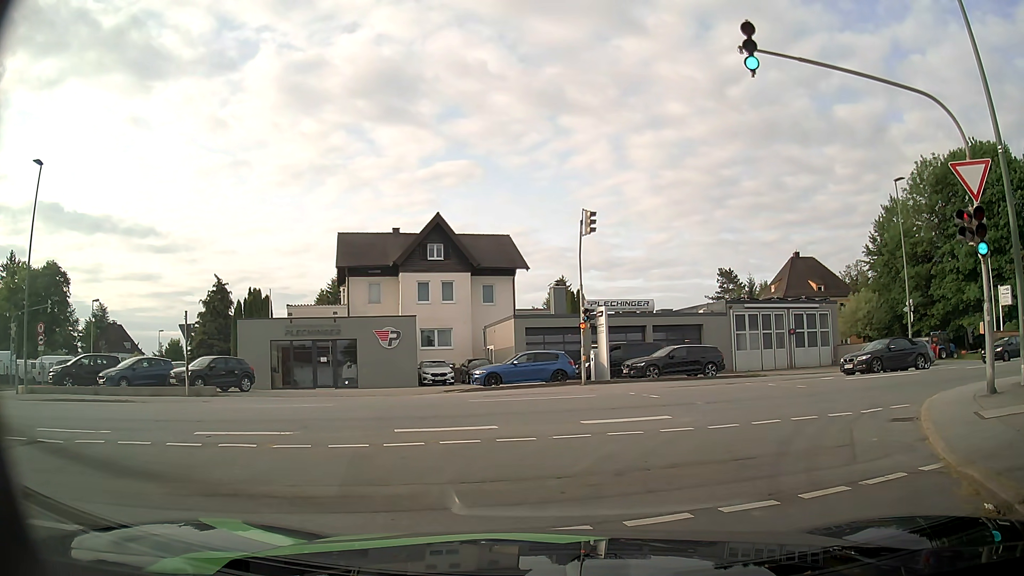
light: Day
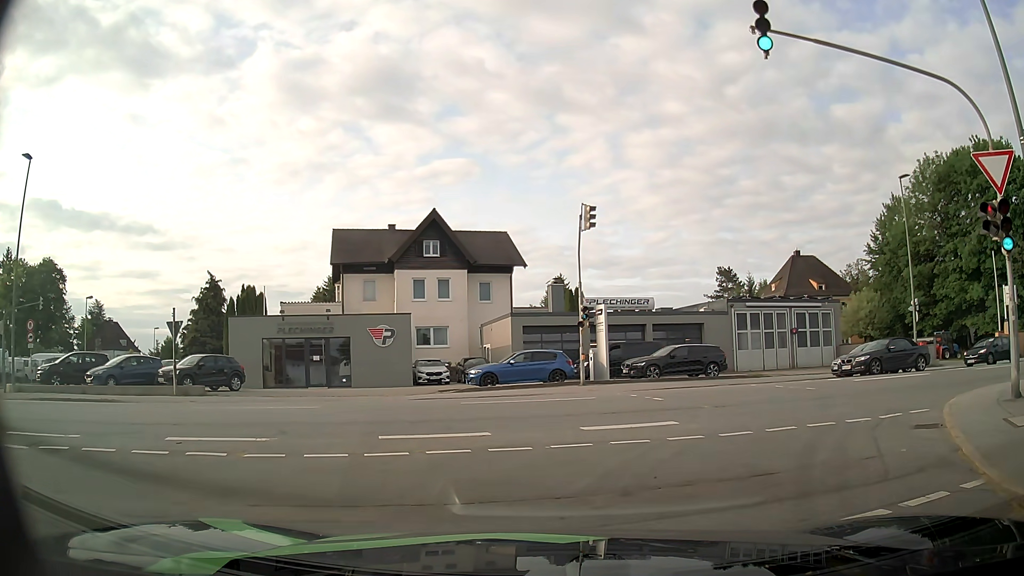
(0.0, +0.8) m; -1°
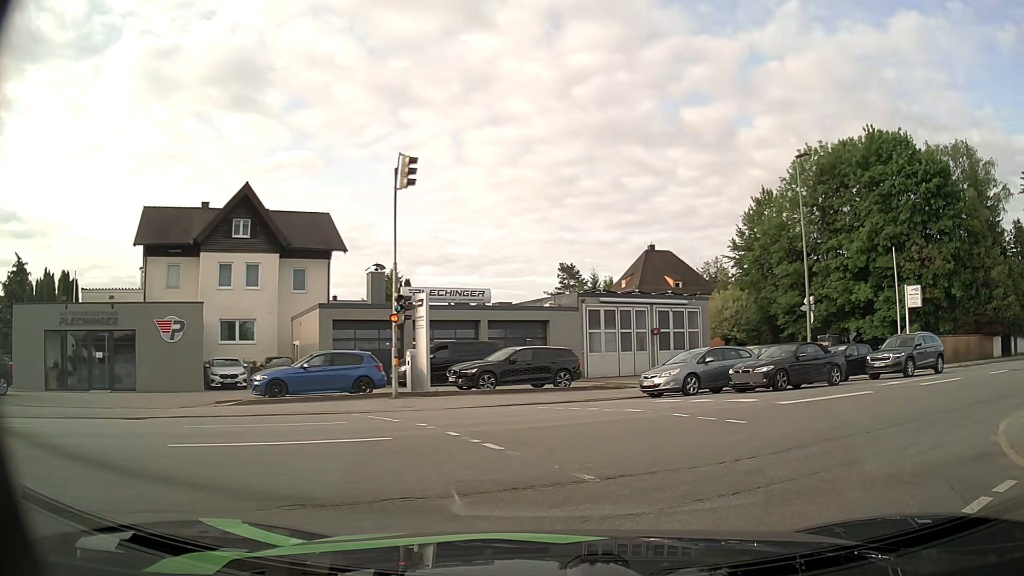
(+0.8, +6.3) m; +16°
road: residential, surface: asphalt
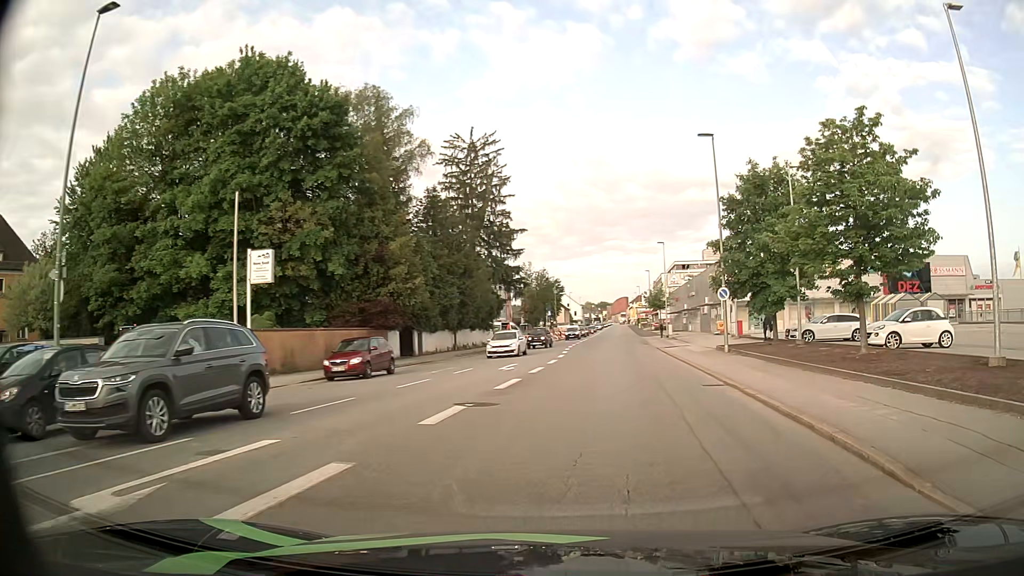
(+7.3, +13.3) m; +54°
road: tertiary
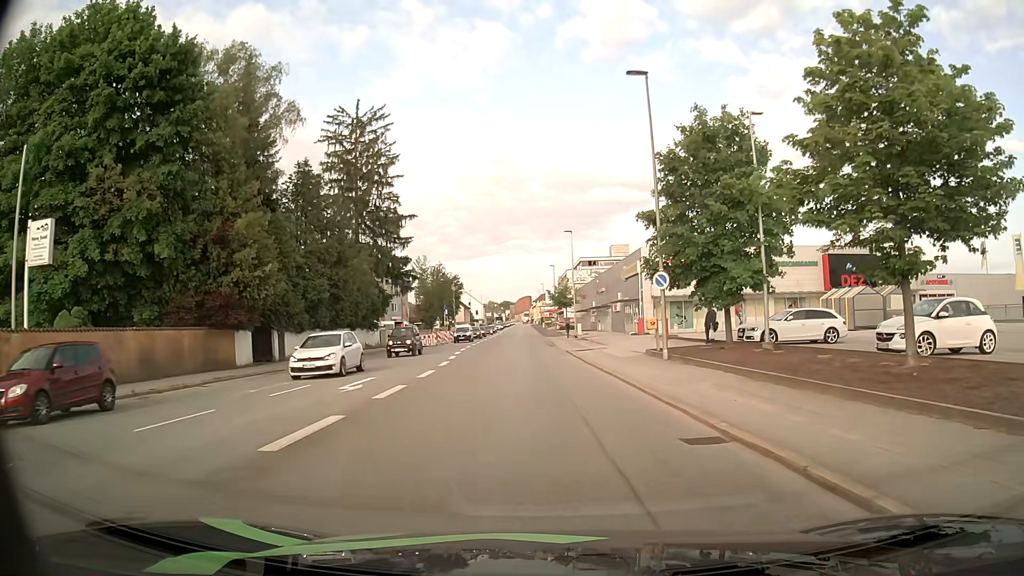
(+0.7, +8.2) m; +8°
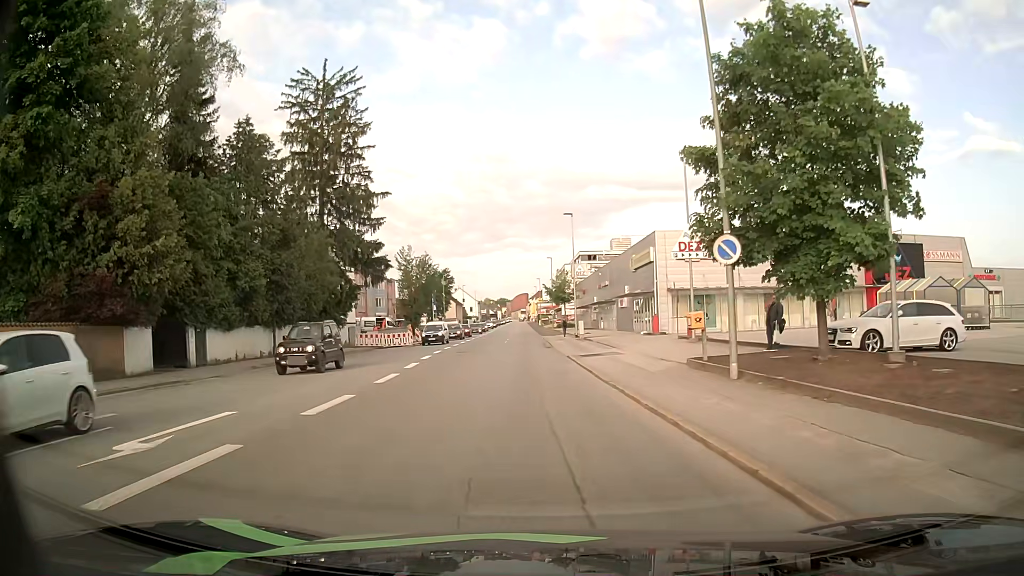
(0.0, +9.1) m; 0°
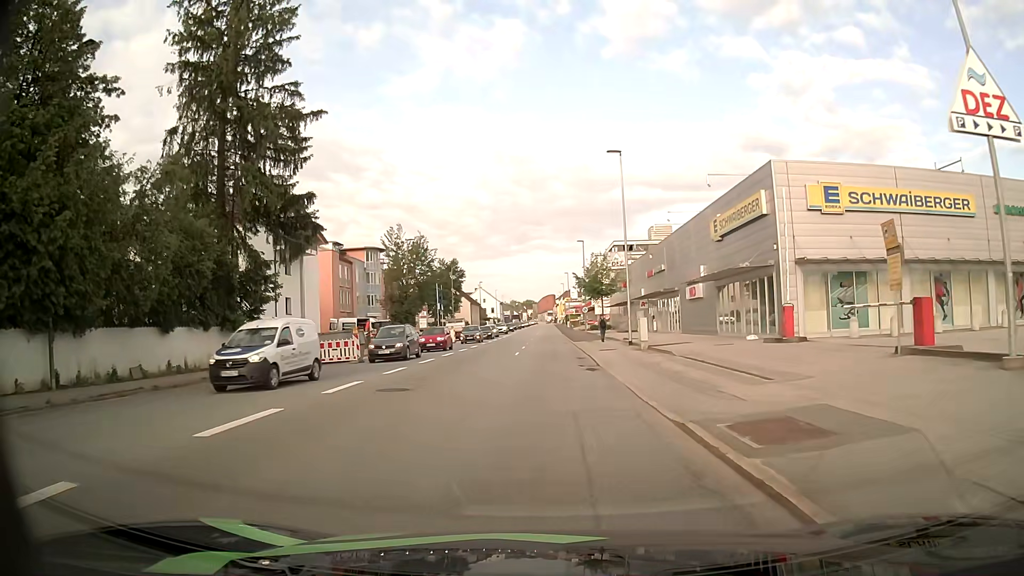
(-0.5, +20.8) m; -2°
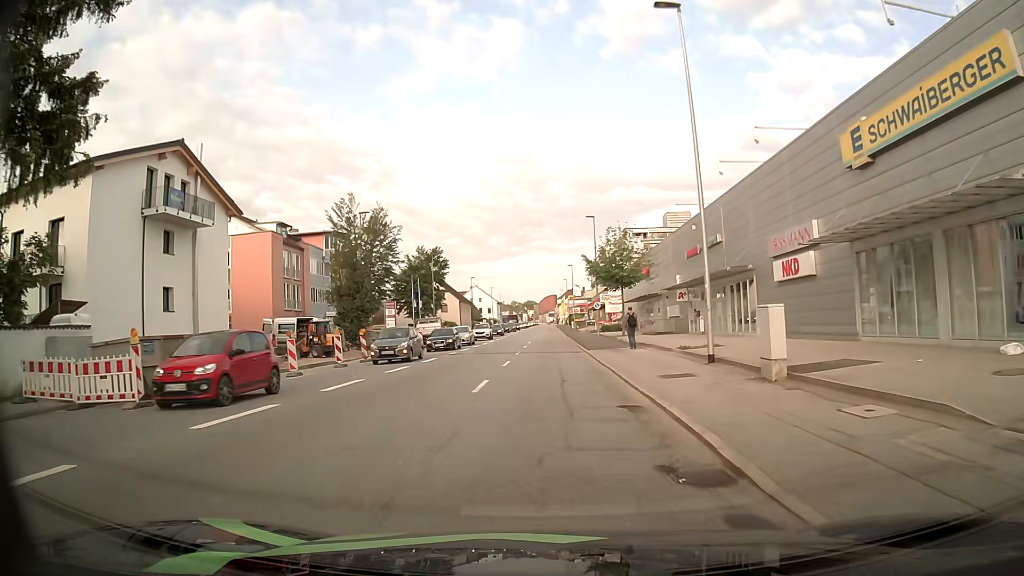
(-0.1, +17.6) m; 0°
(0, +10) (0, +20) (0, +30) (0, +40) (0, +50) (0, +60) (0, +70) (0, +80) (0, +90) (0, +100) m
